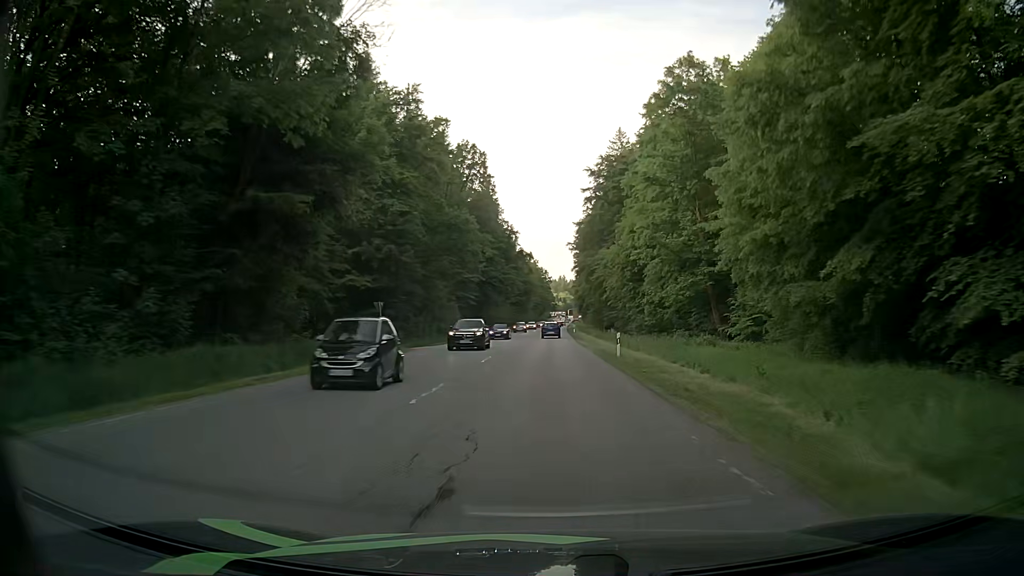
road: secondary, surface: asphalt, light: Day
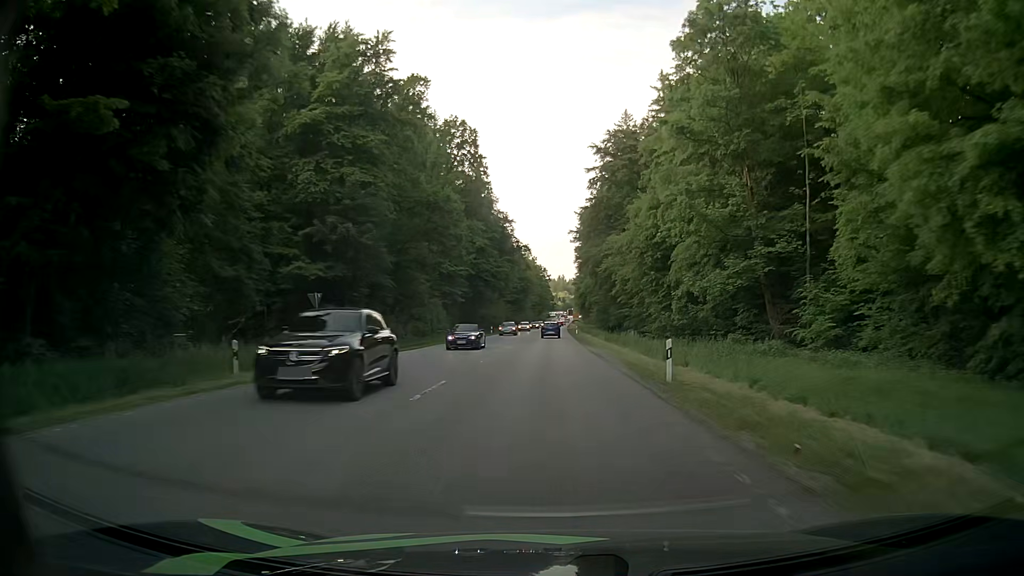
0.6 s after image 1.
(0.0, +11.9) m; 0°
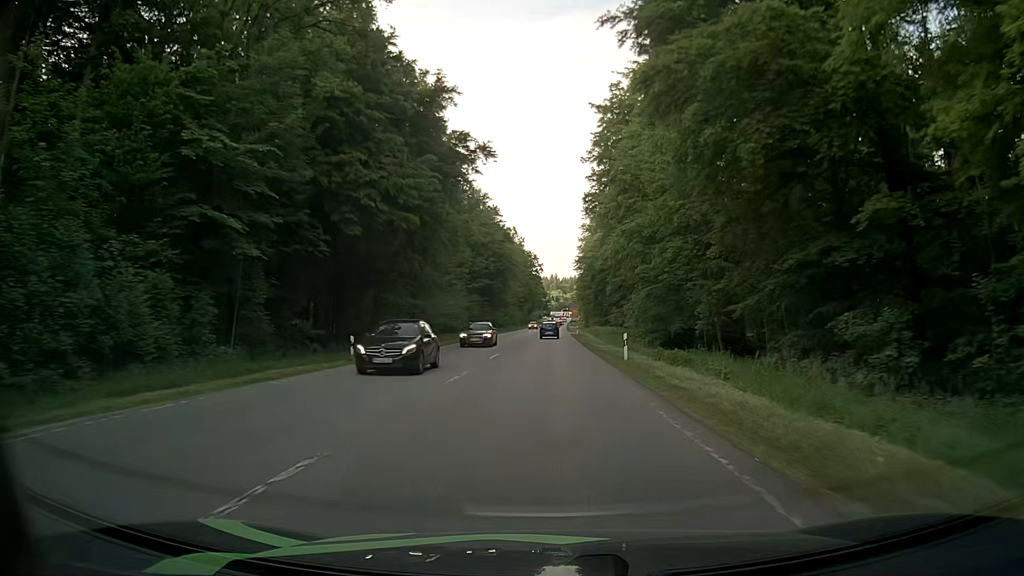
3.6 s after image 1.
(+0.1, +56.7) m; +1°
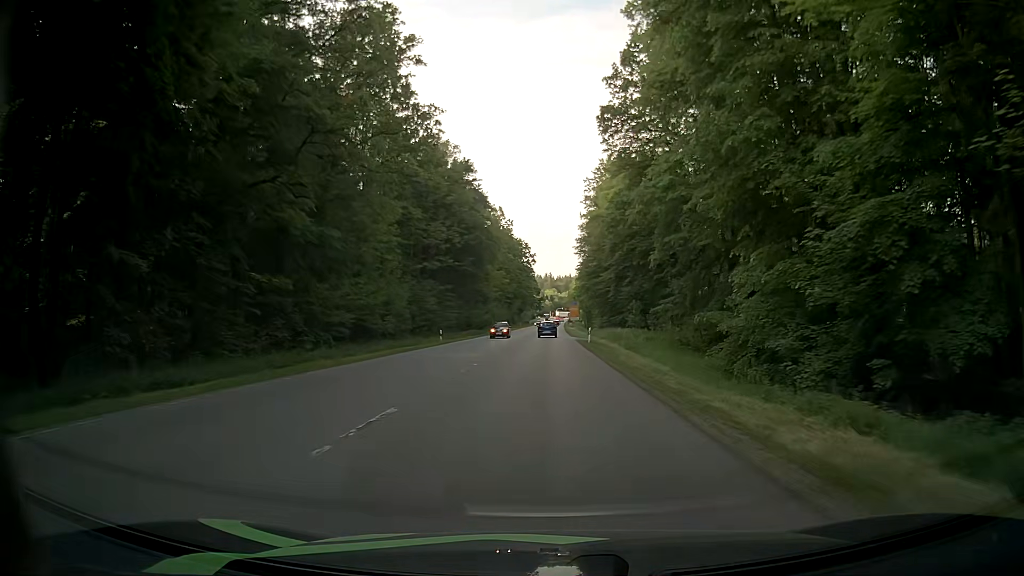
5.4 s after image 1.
(0.0, +32.0) m; 0°
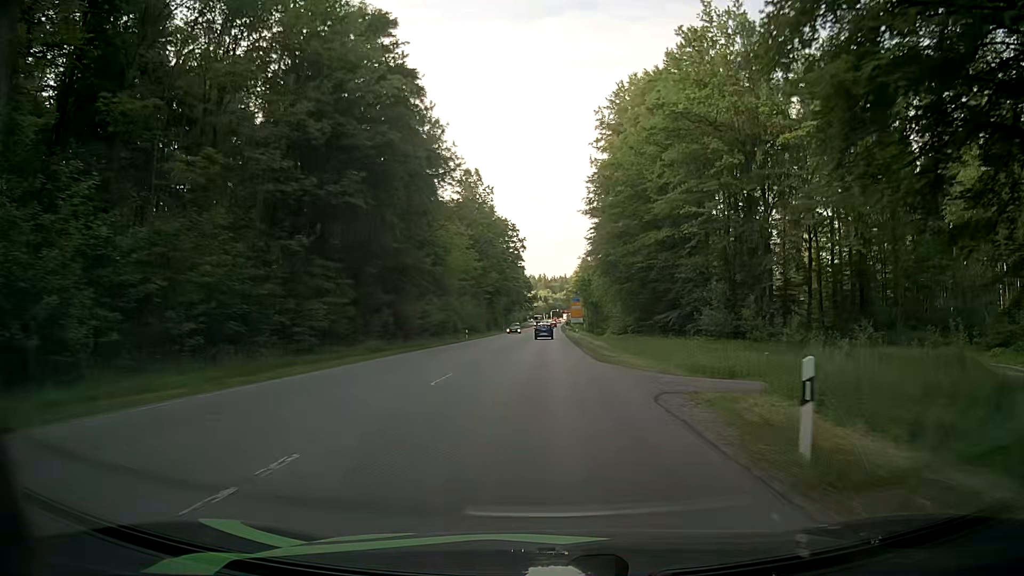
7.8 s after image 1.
(+0.3, +39.8) m; 0°
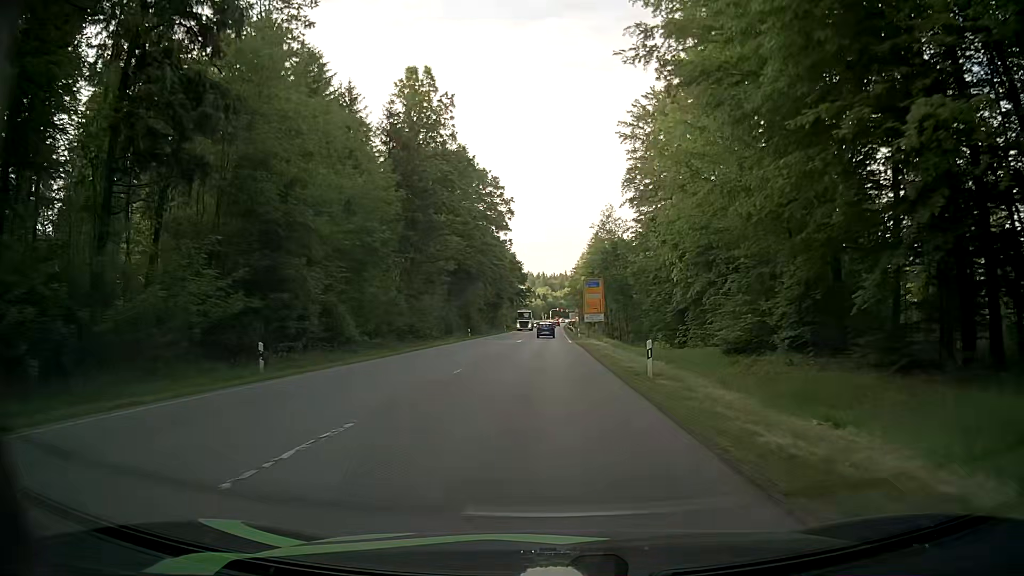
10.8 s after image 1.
(+0.4, +46.2) m; 0°
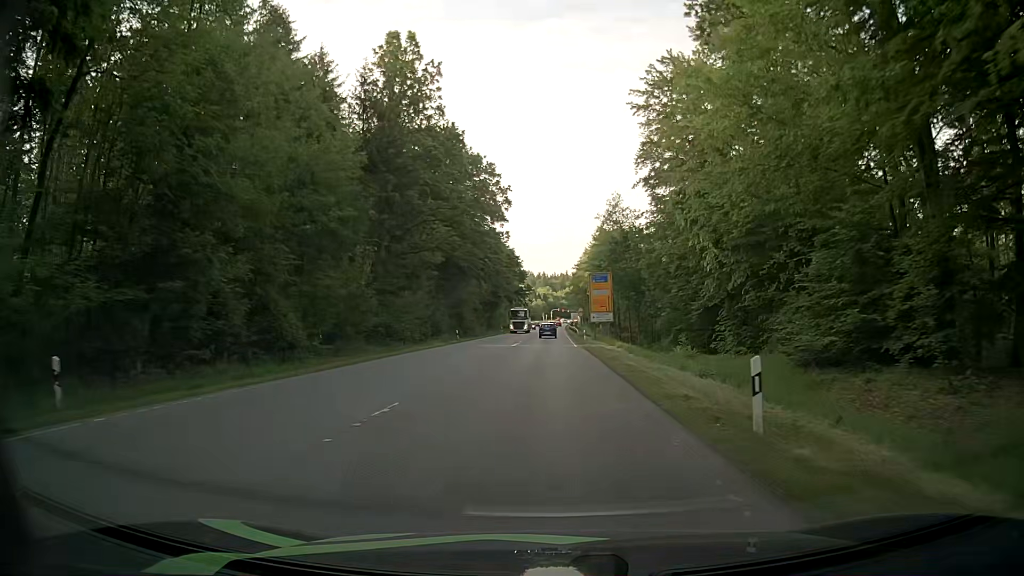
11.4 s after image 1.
(0.0, +8.8) m; 0°
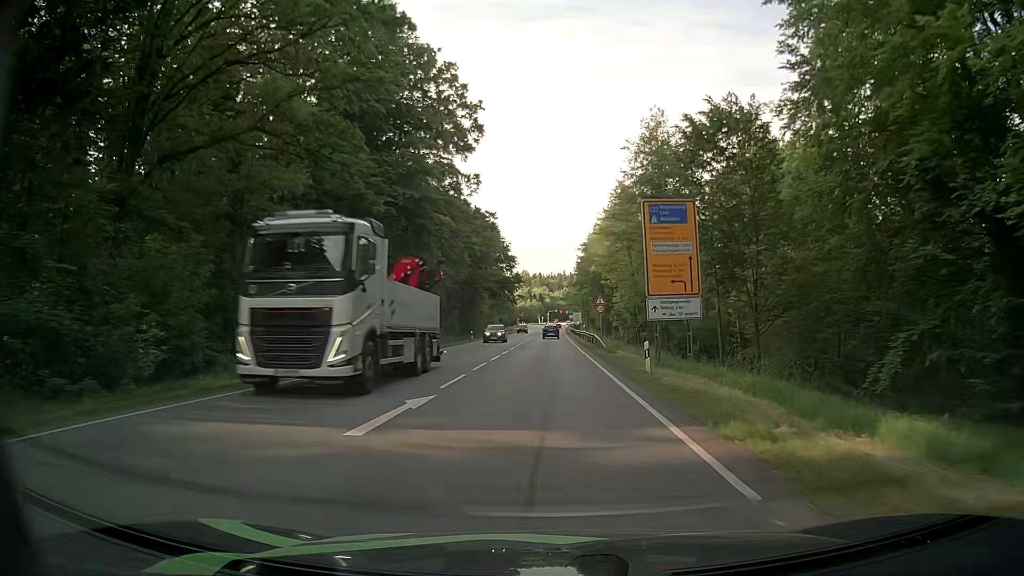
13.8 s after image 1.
(+0.2, +36.1) m; +1°
(0, +10) (0, +20) (0, +30) (0, +40) (0, +50) (0, +60) (0, +70) (0, +80) (0, +90) (0, +100) m
